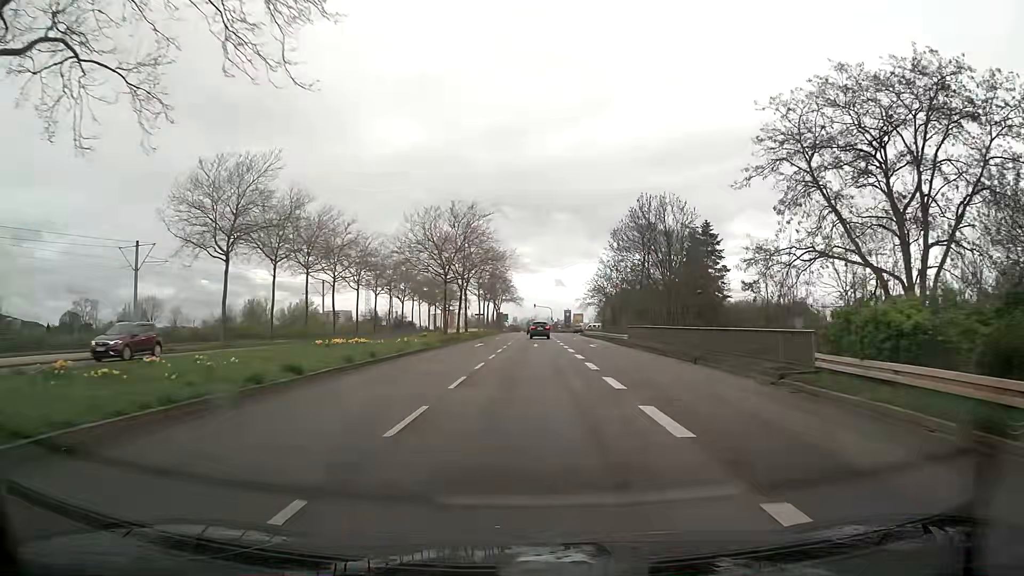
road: secondary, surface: asphalt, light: Day
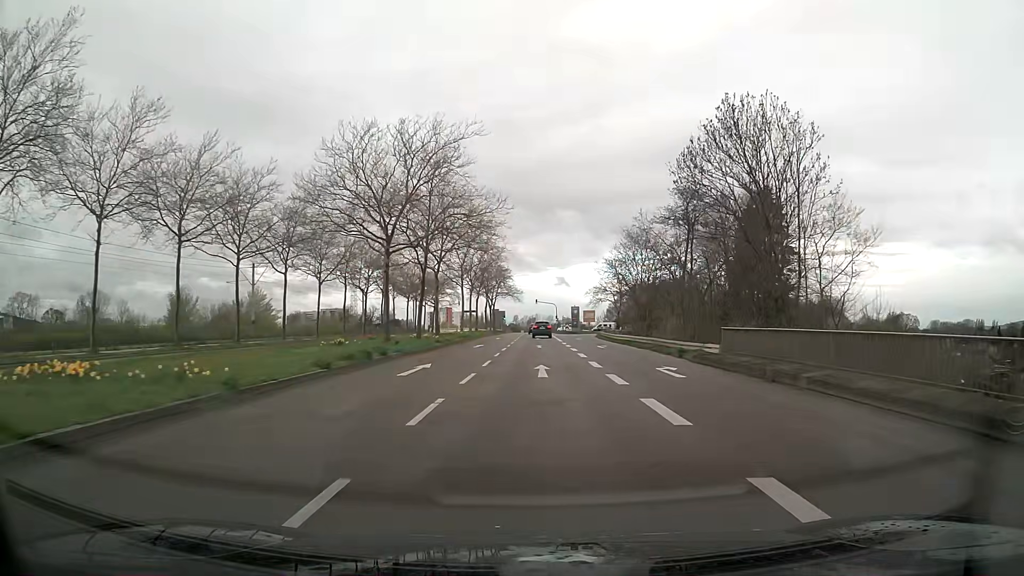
(-0.1, +23.4) m; 0°
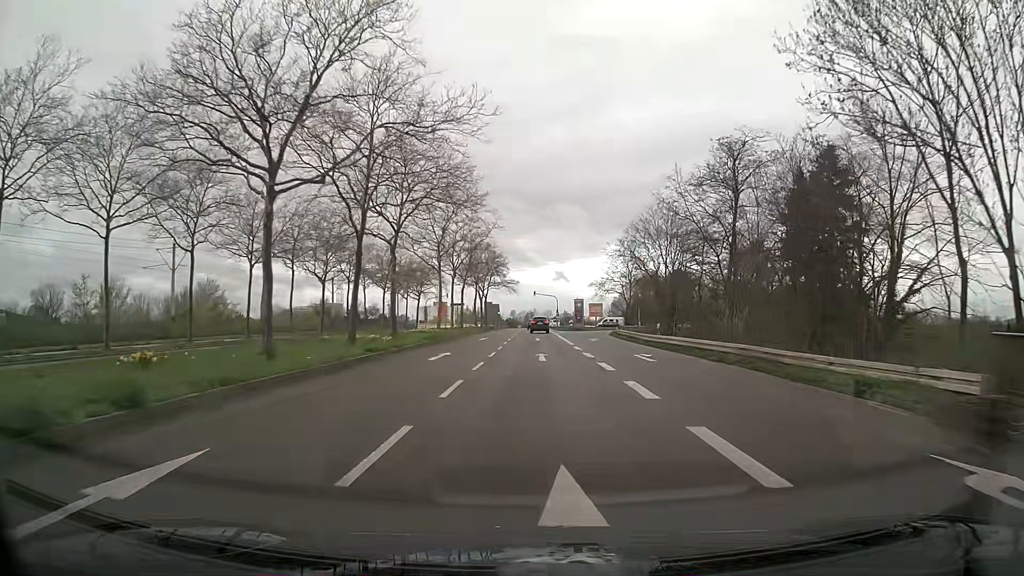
(+0.1, +15.5) m; +1°
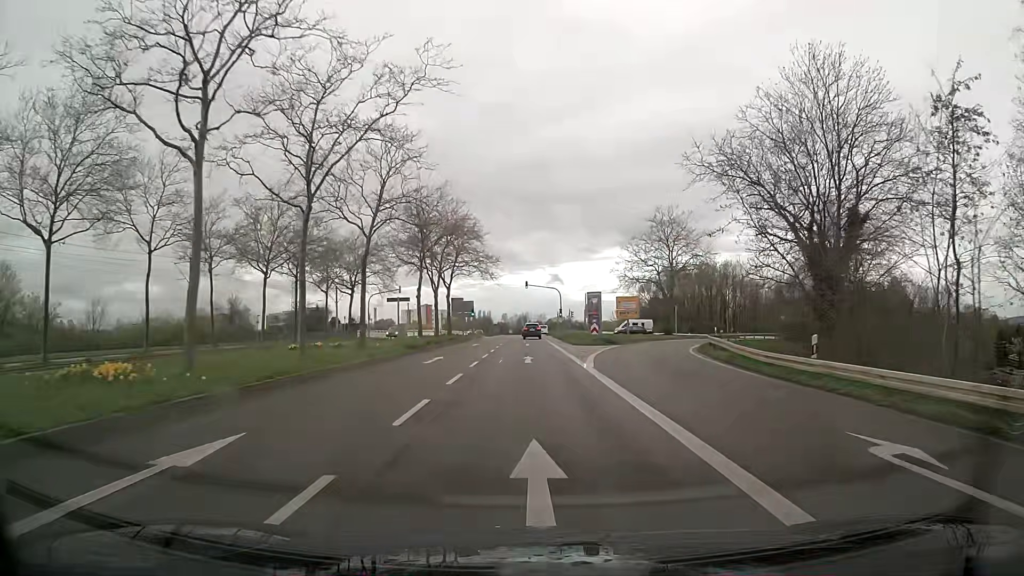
(+0.1, +38.7) m; 0°
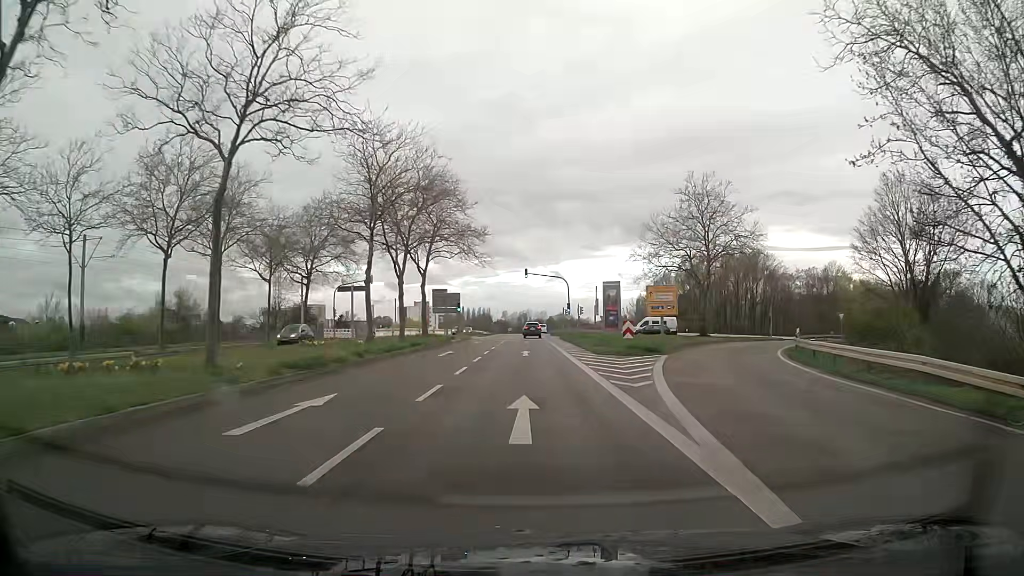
(0.0, +15.4) m; 0°
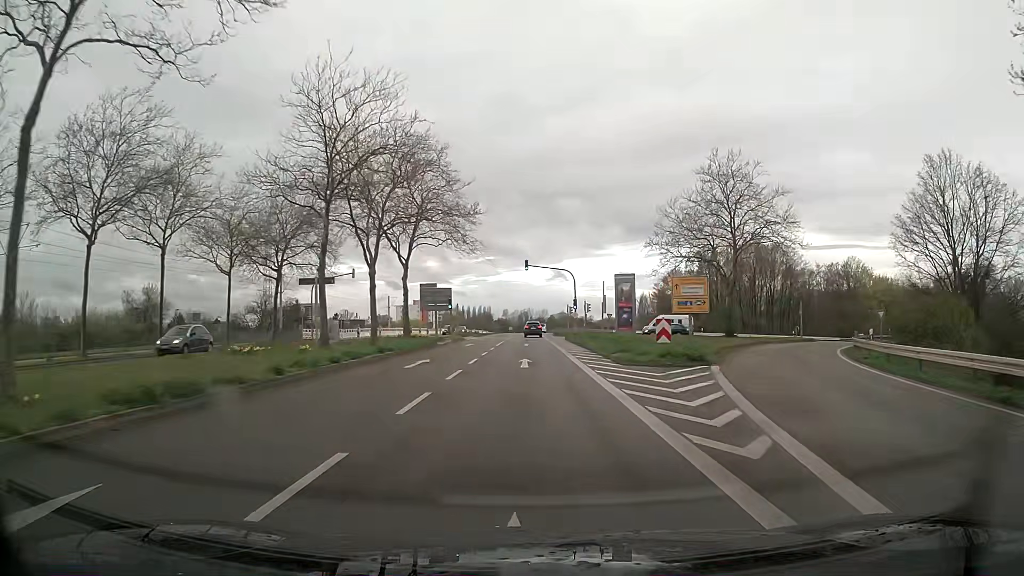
(0.0, +7.6) m; 0°
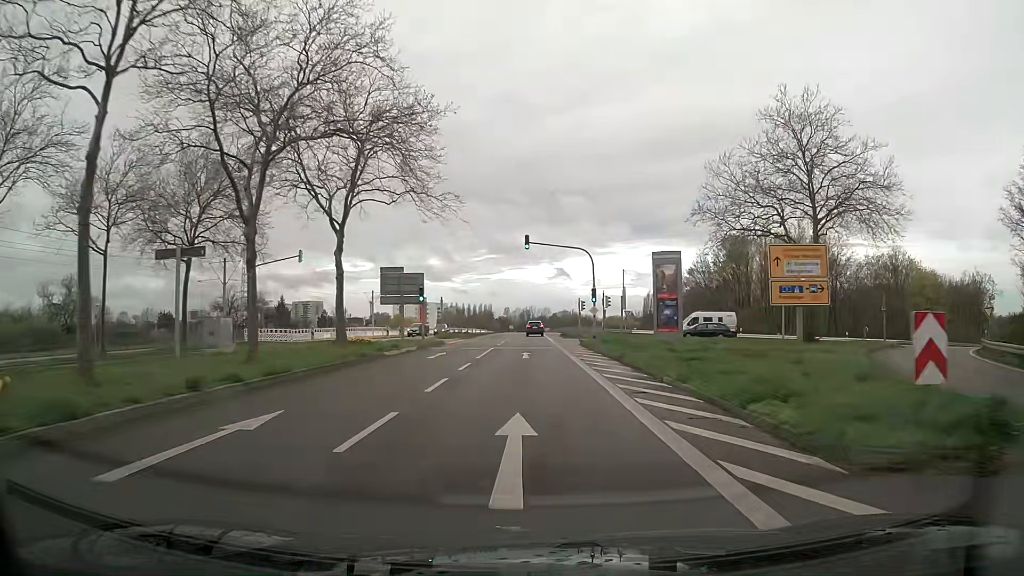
(+0.1, +15.1) m; 0°
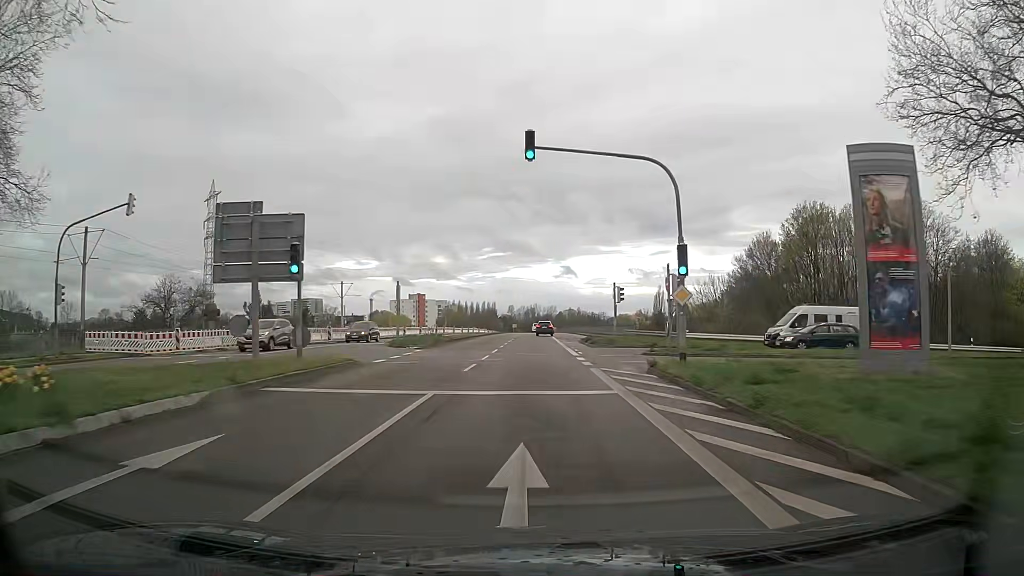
(0.0, +22.4) m; 0°
(0, +10) (0, +20) (0, +30) (0, +40) (0, +50) (0, +60) (0, +70) (+1, +80) (+1, +90) (+2, +100) m
